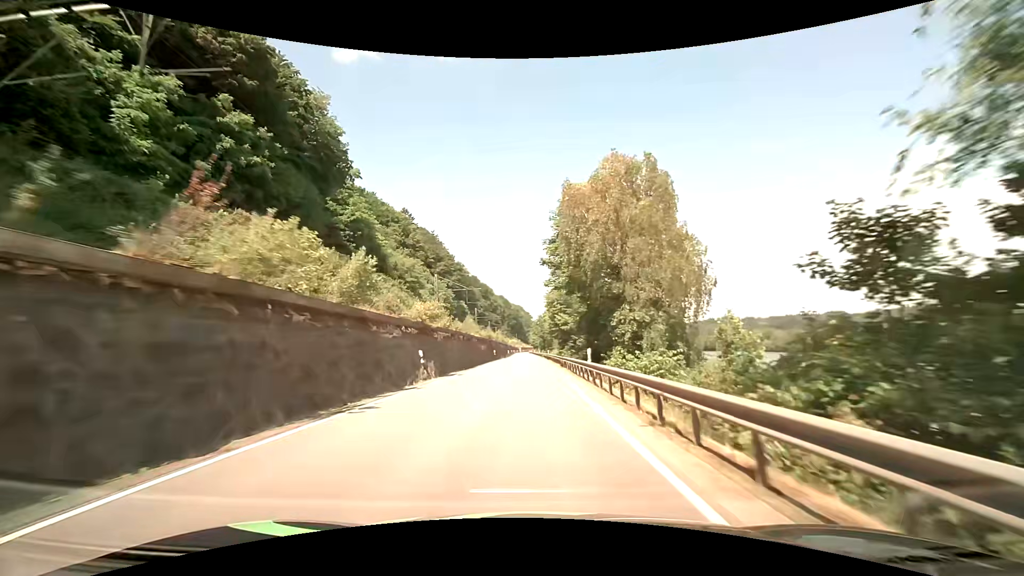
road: primary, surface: asphalt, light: Day
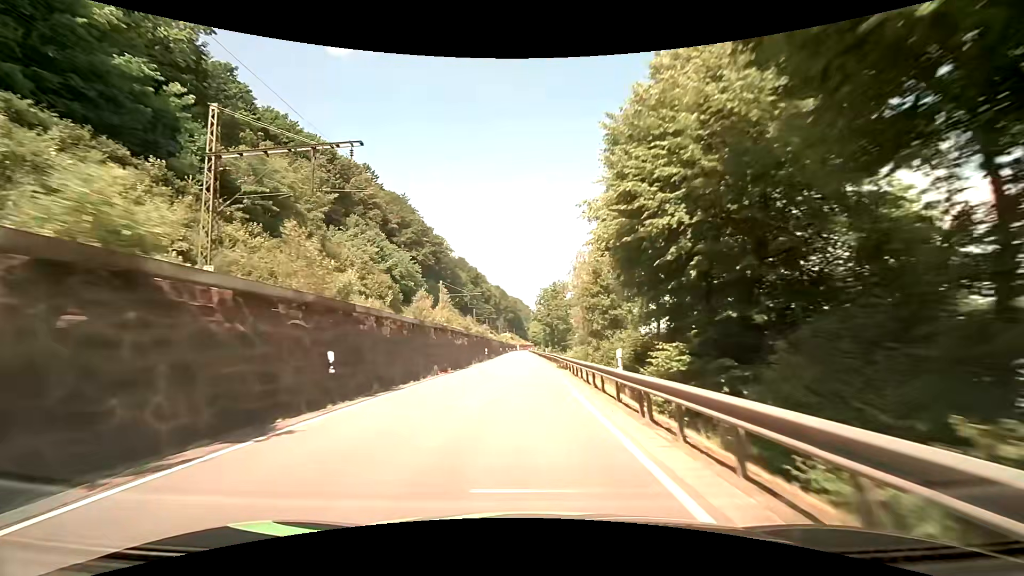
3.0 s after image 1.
(+0.1, +58.1) m; 0°
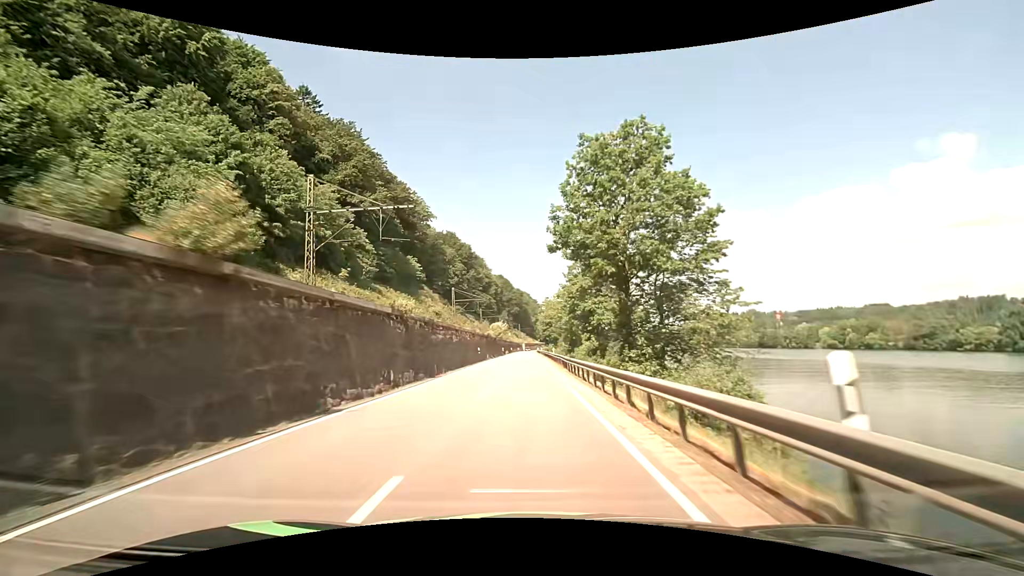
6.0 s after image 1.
(-0.6, +58.2) m; -1°
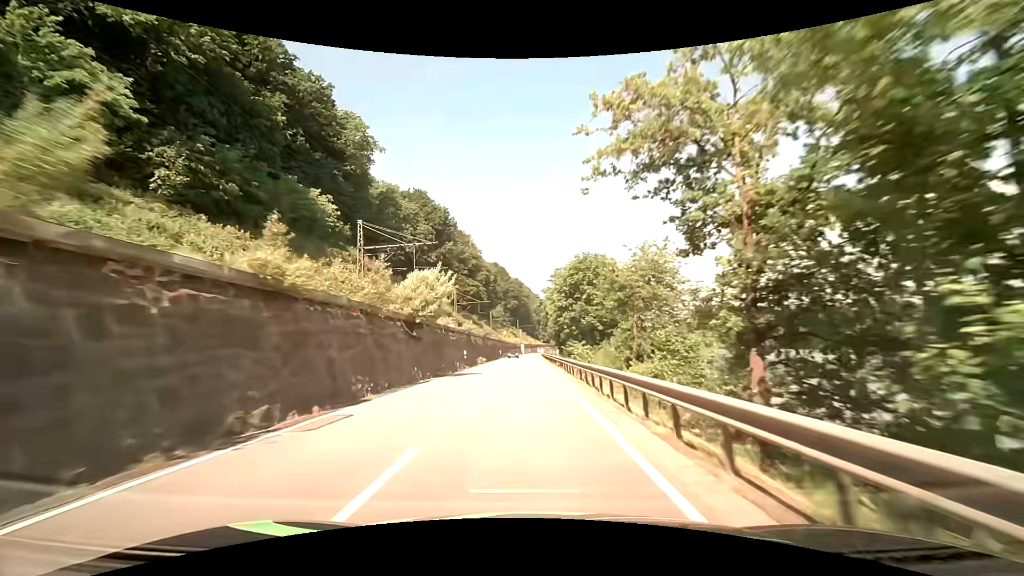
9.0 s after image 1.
(-0.2, +58.3) m; 0°
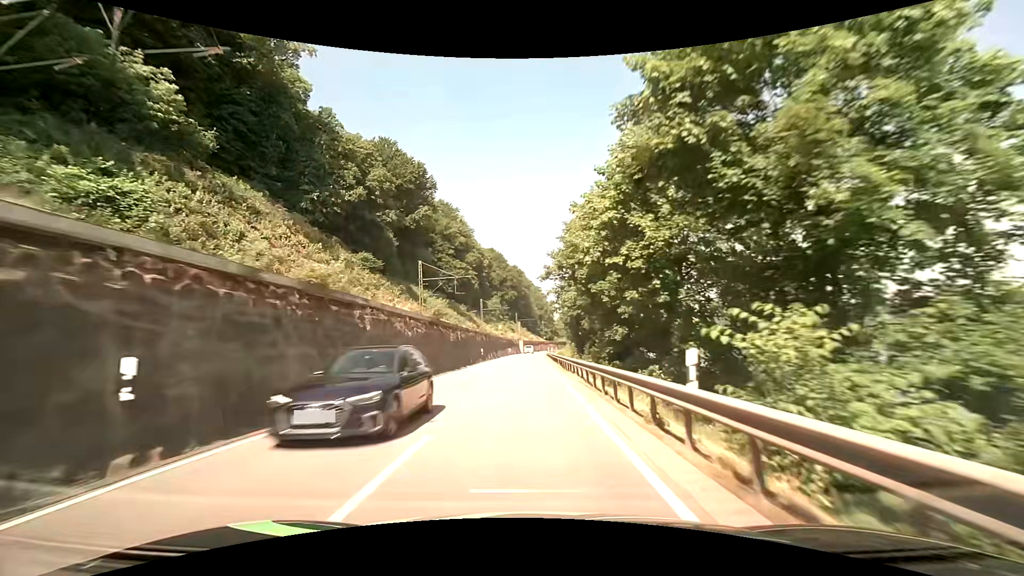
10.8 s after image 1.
(-0.2, +35.0) m; 0°
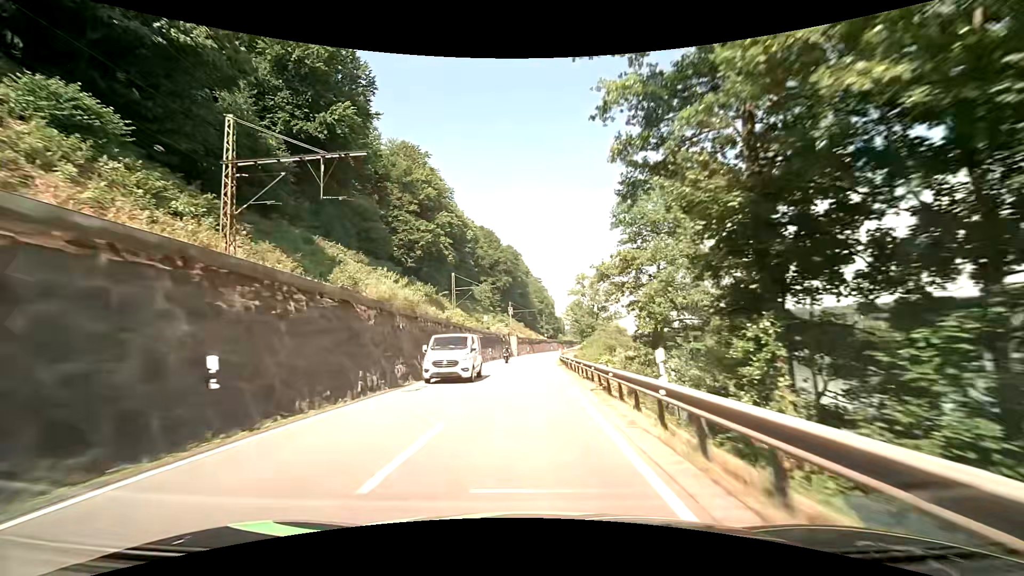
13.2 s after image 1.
(+0.1, +46.7) m; 0°
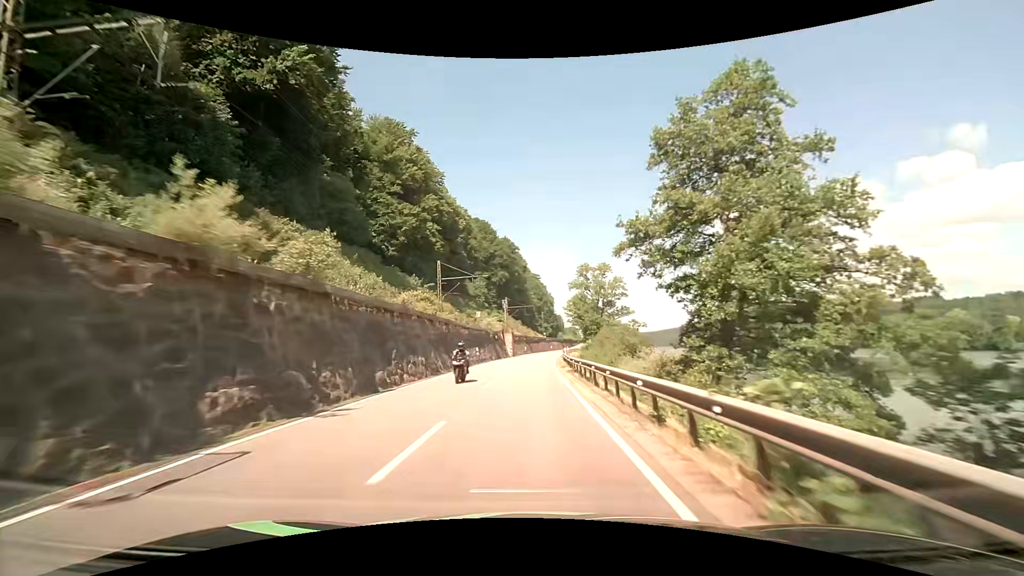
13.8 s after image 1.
(0.0, +11.7) m; 0°
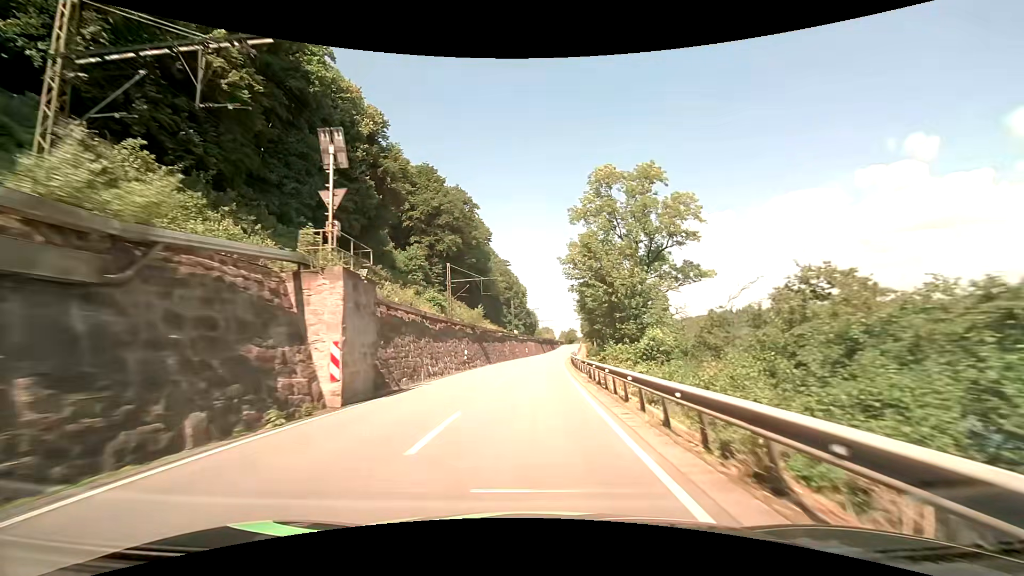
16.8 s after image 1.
(+1.2, +58.4) m; +3°
(0, +10) (0, +20) (+1, +30) (+1, +40) (+2, +50) (+2, +60) (+3, +70) (+4, +80) (+5, +90) (+6, +100) m
